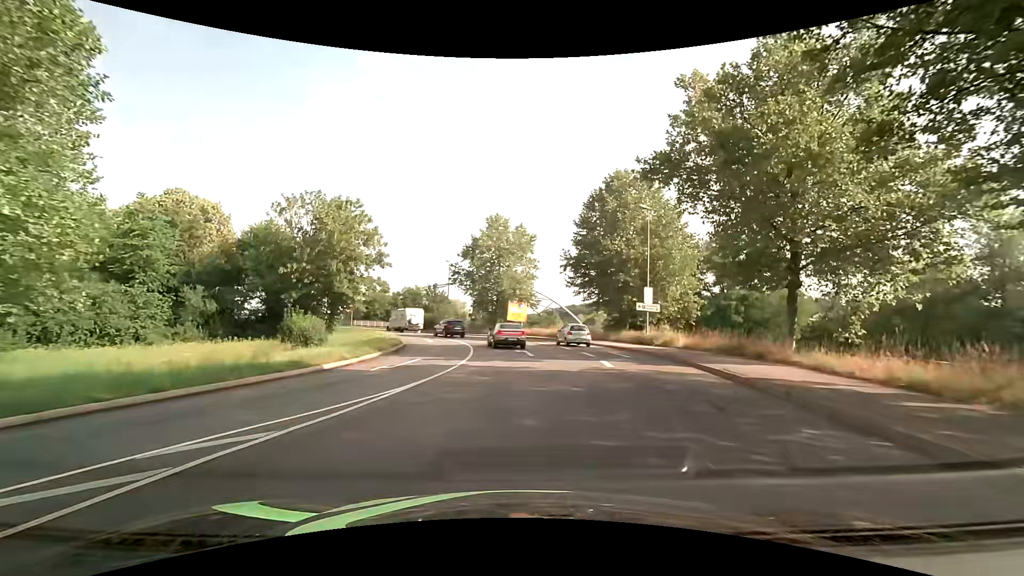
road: primary_link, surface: asphalt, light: Day
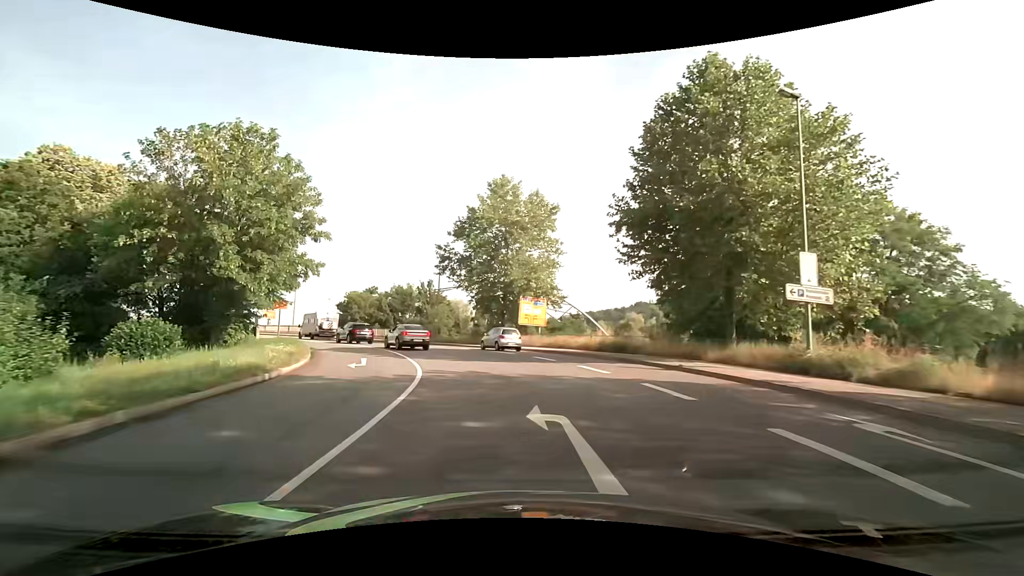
(+0.4, +19.1) m; 0°
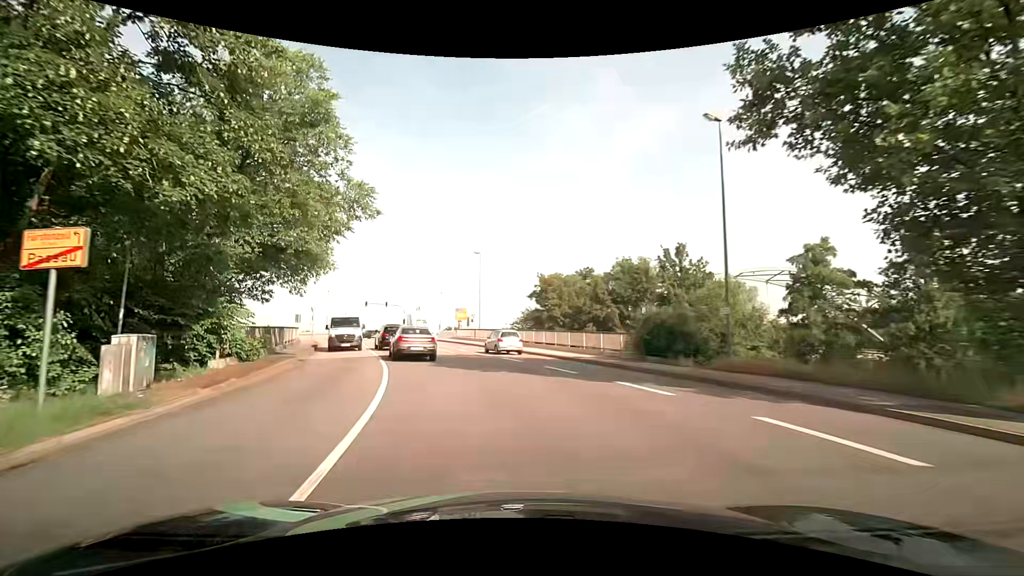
(-6.2, +31.0) m; -26°
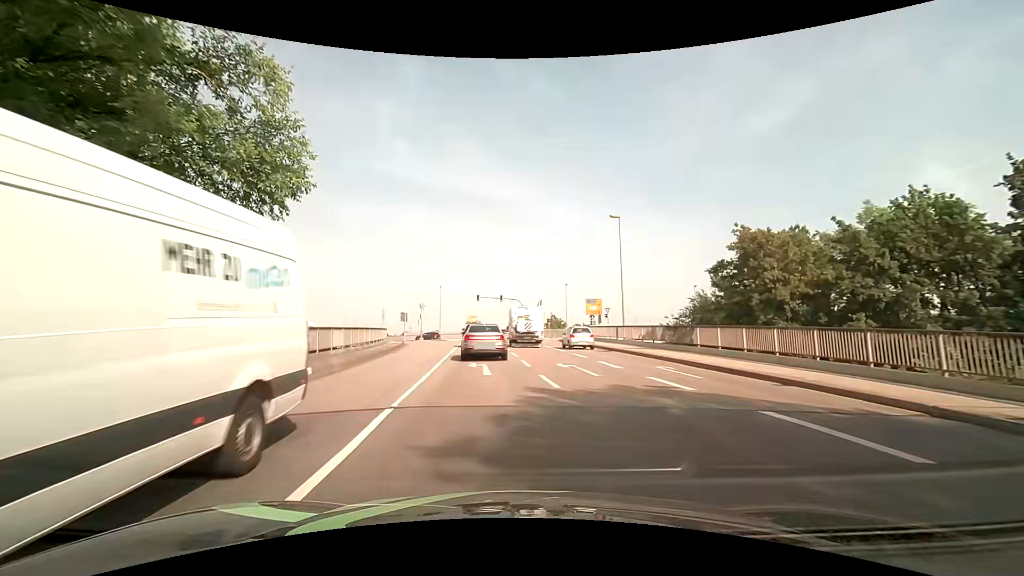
(-2.2, +16.5) m; -14°
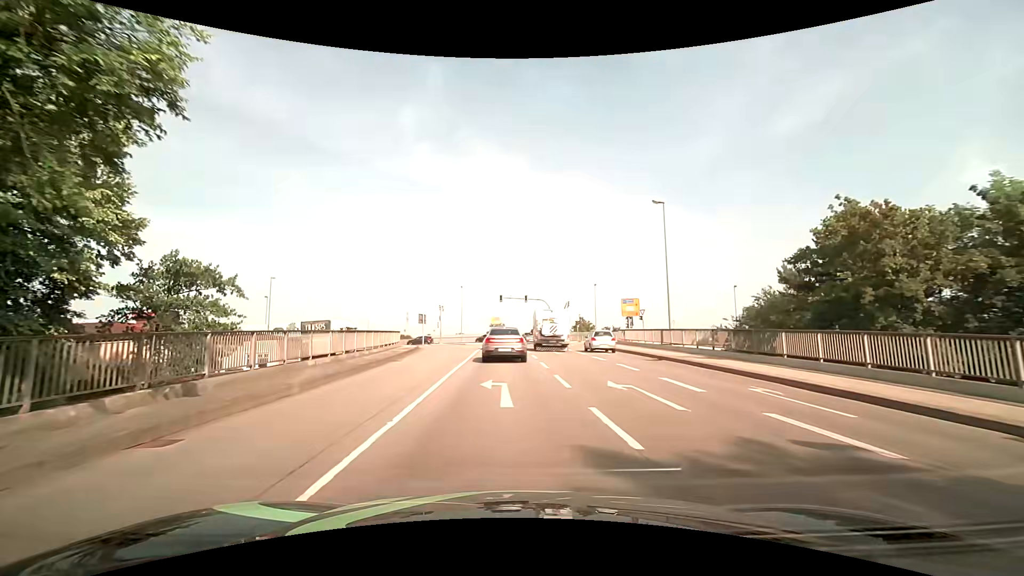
(-0.2, +5.2) m; -4°
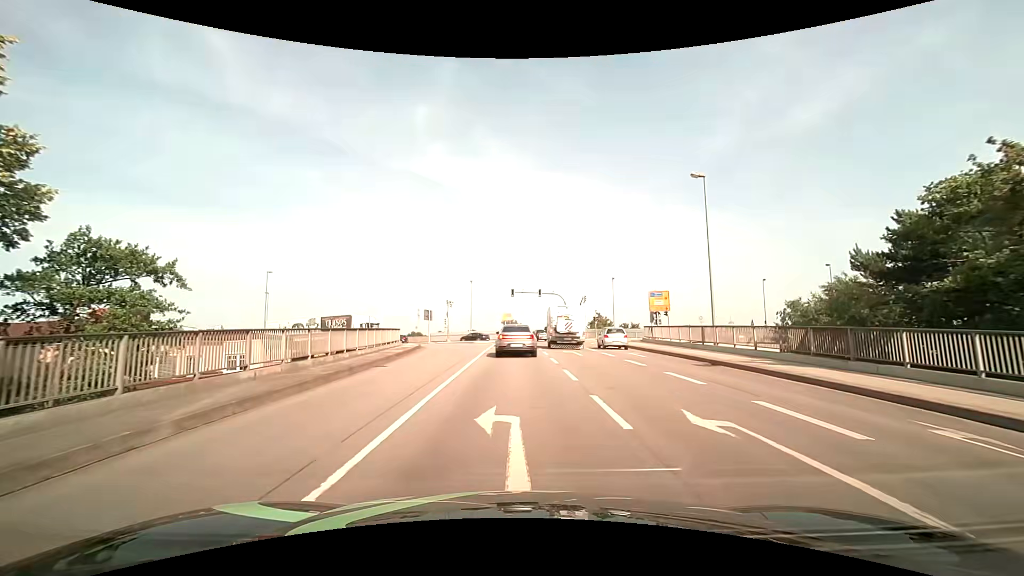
(-0.1, +5.1) m; -3°
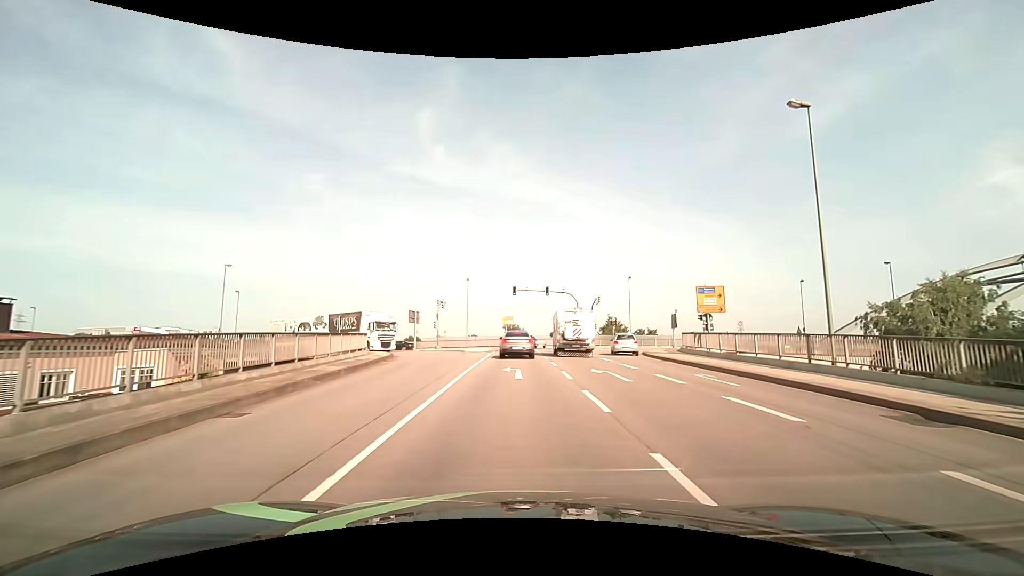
(+0.1, +10.2) m; 0°
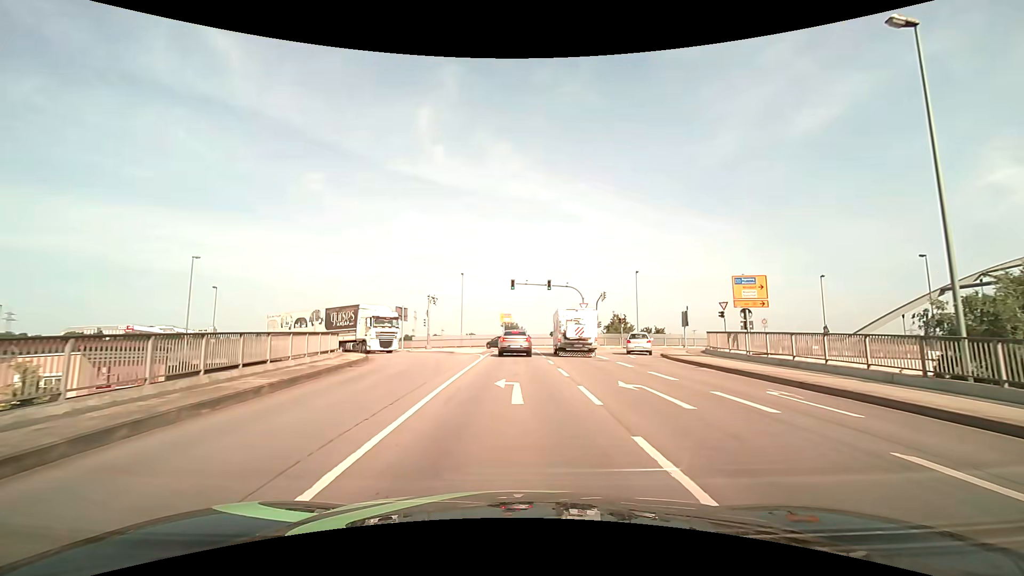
(0.0, +5.3) m; 0°
(0, +10) (0, +20) (0, +30) (0, +40) (-2, +50) (-8, +58) (-17, +61) (-27, +63) (-37, +64) (-47, +65) m
